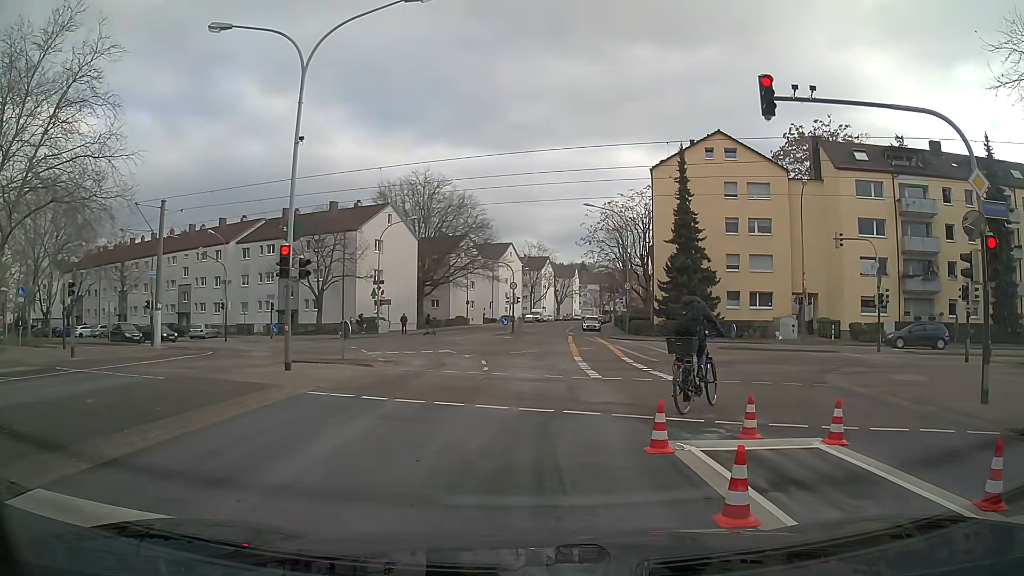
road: tertiary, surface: asphalt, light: Day
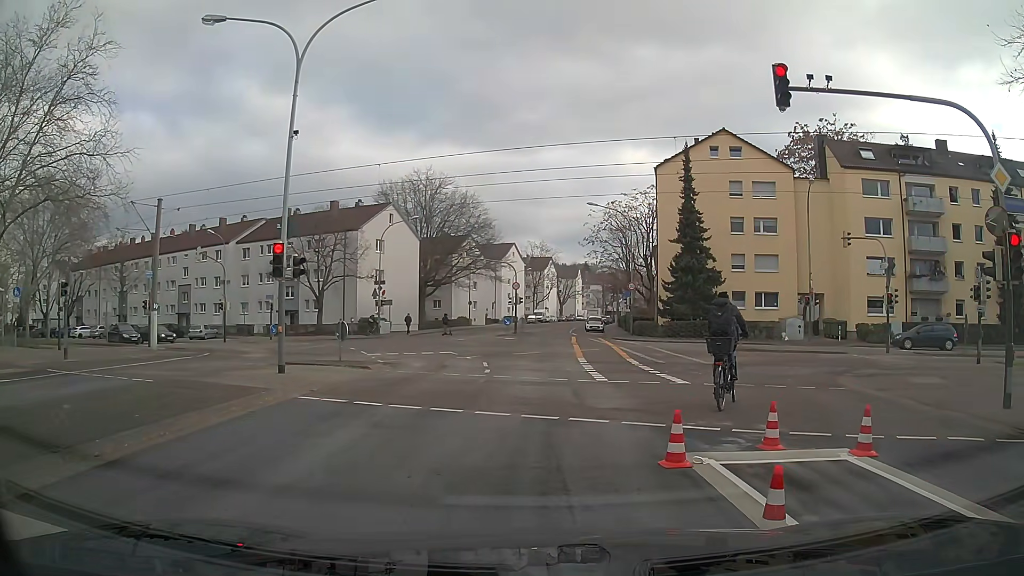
(0.0, +0.6) m; 0°
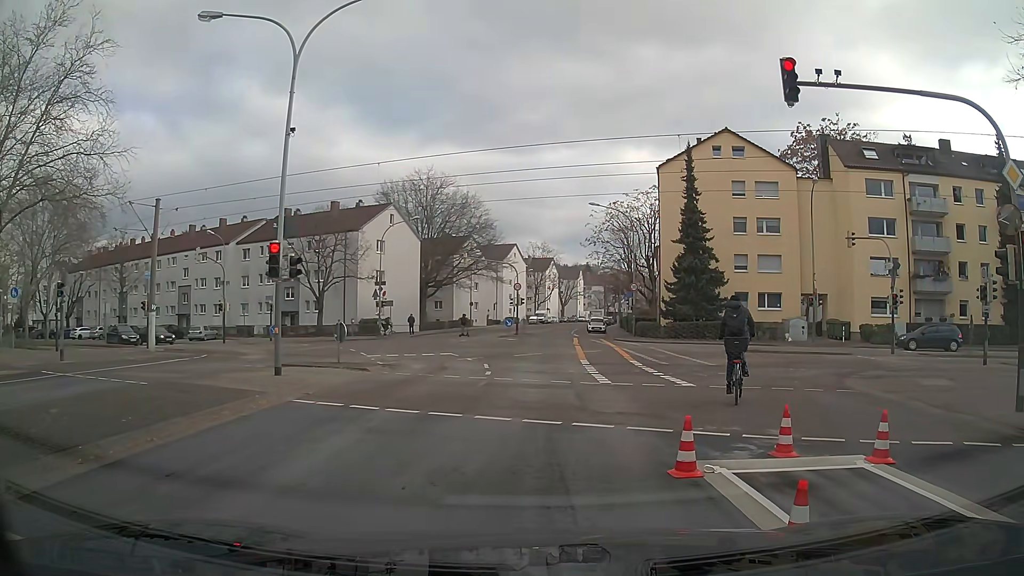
(0.0, +0.3) m; 0°
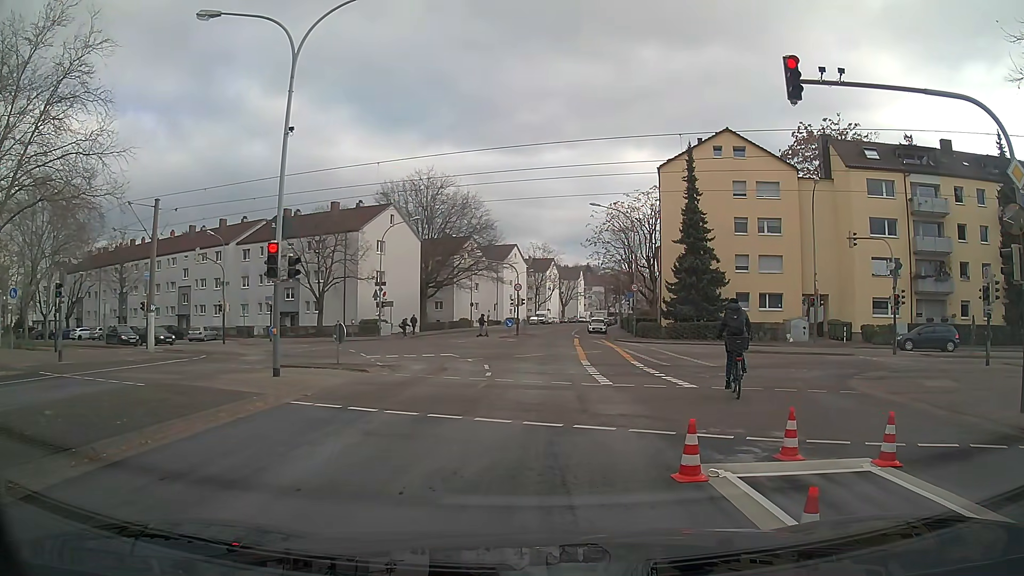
(0.0, +0.1) m; 0°
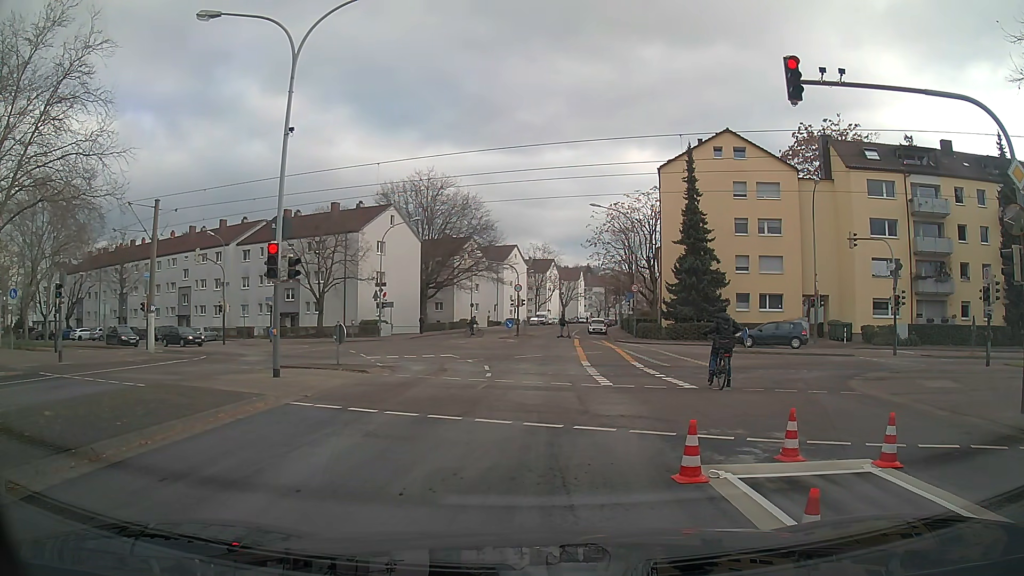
(0.0, +0.1) m; 0°
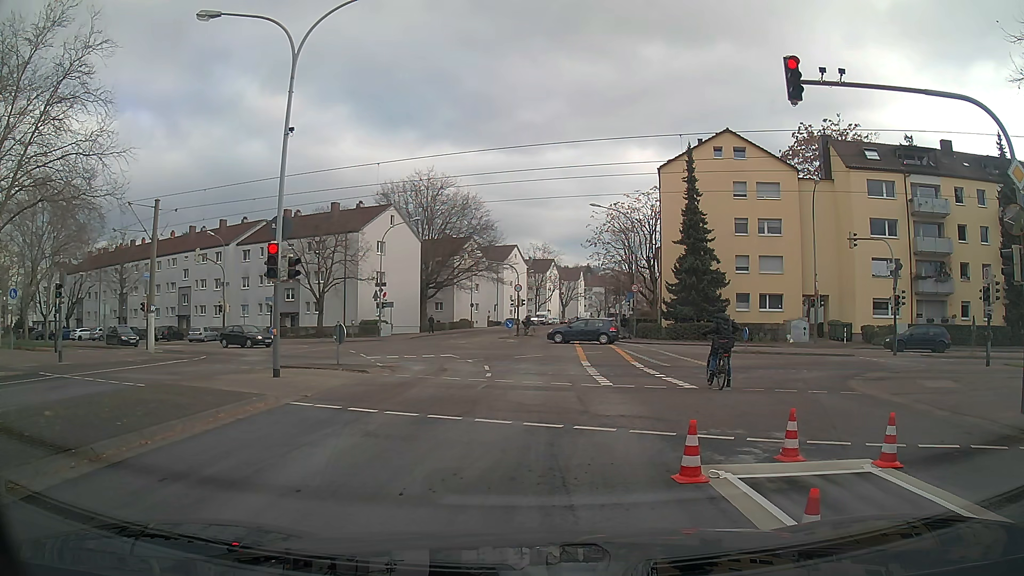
(0.0, 0.0) m; 0°
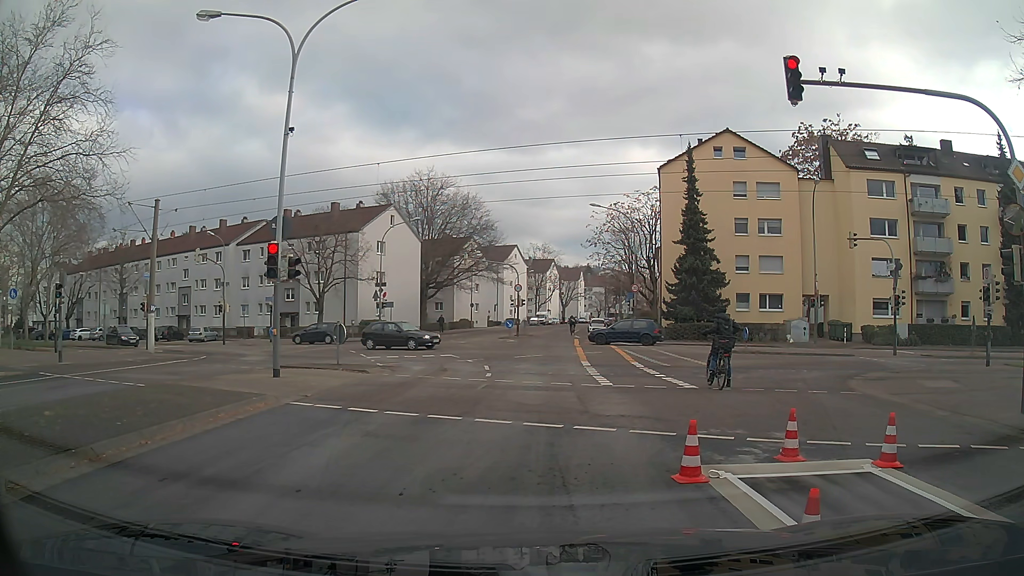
(0.0, 0.0) m; 0°
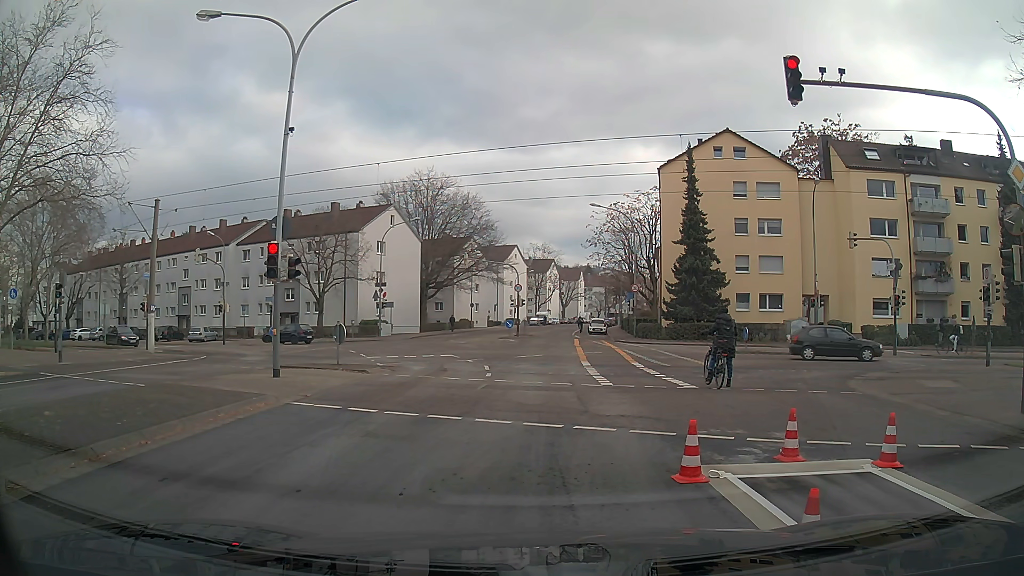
(0.0, 0.0) m; 0°
